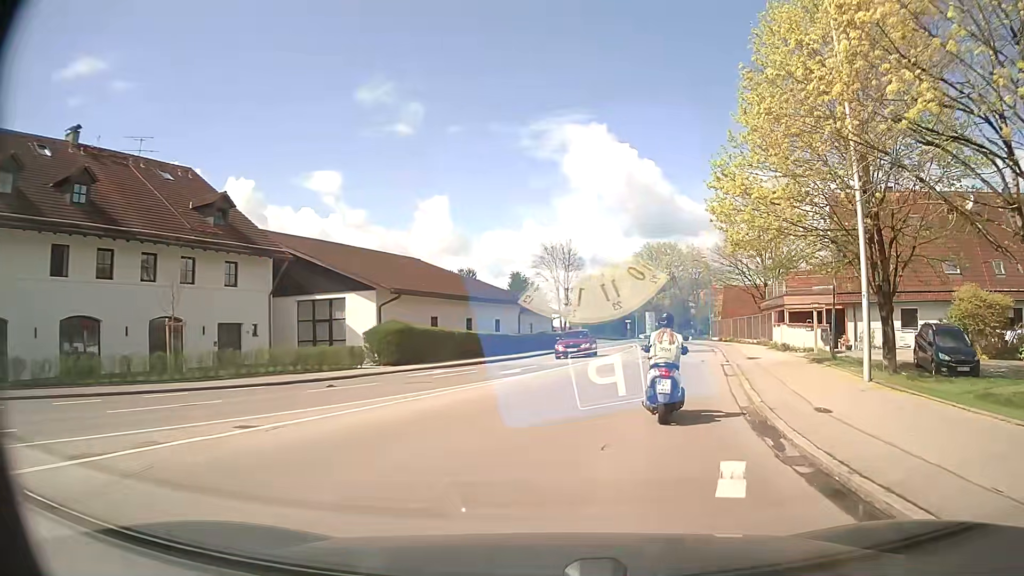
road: secondary_link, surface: asphalt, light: Day
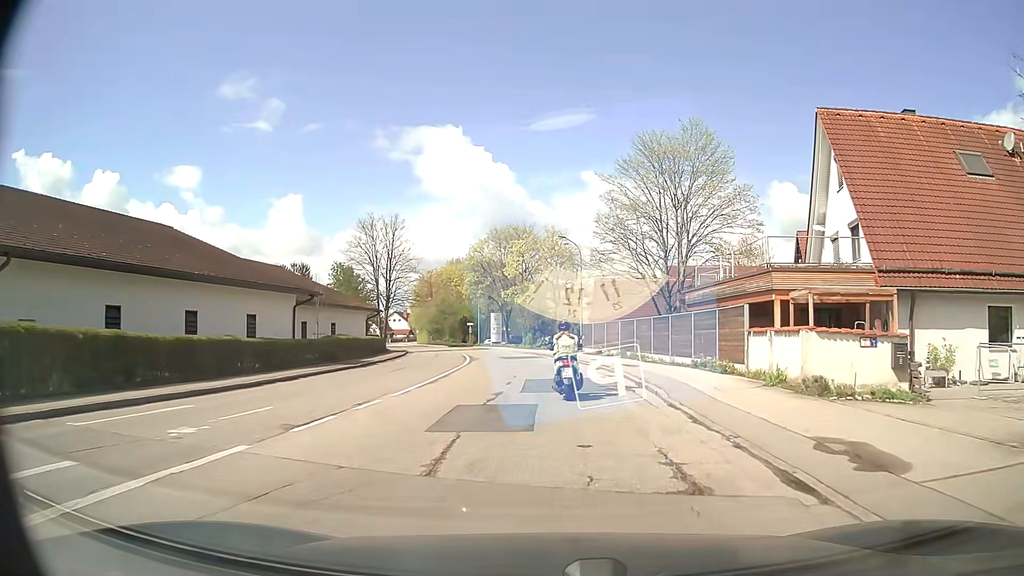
(+3.0, +20.0) m; +13°
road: secondary
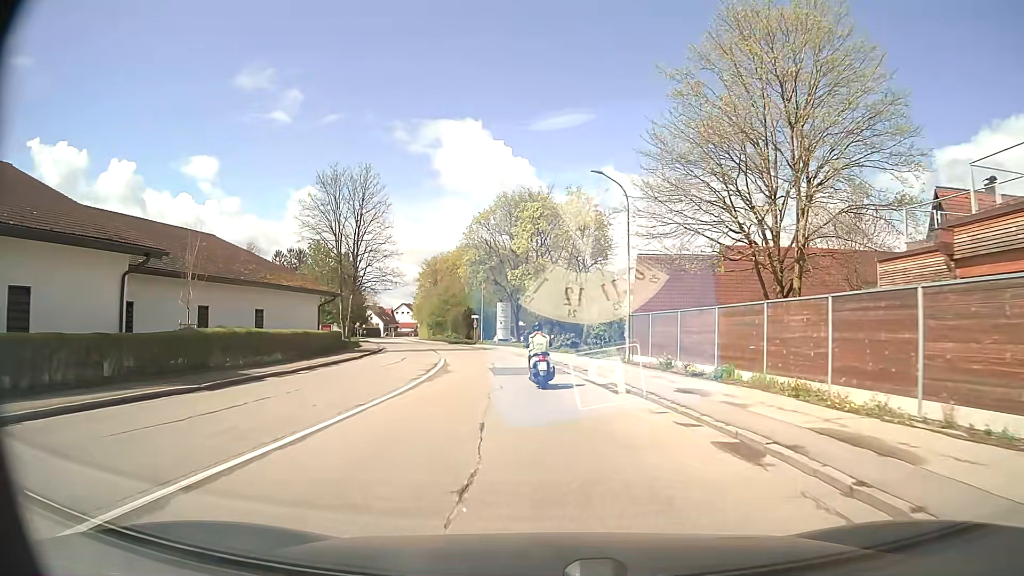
(-0.1, +18.0) m; -1°
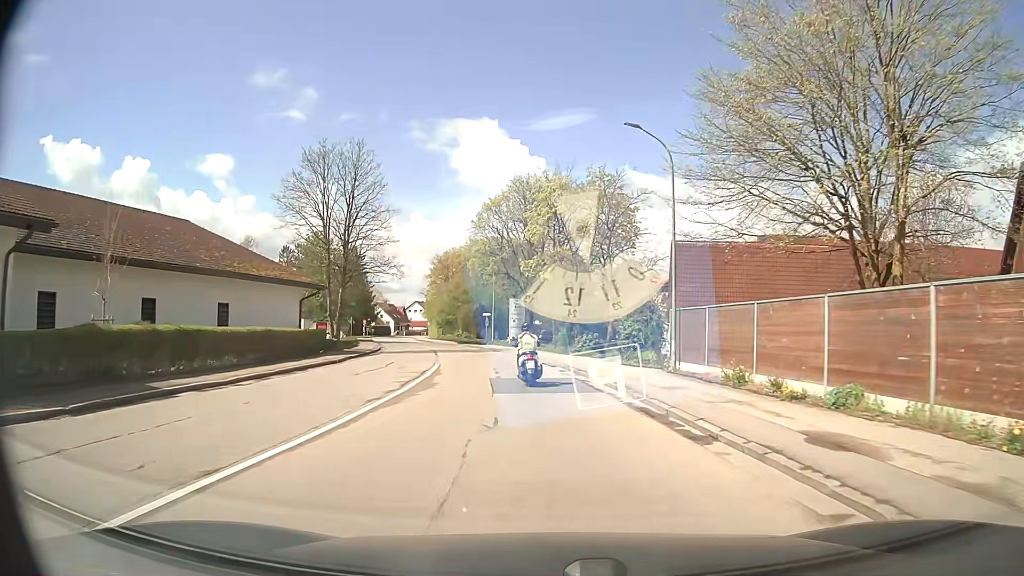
(-0.1, +6.6) m; -1°
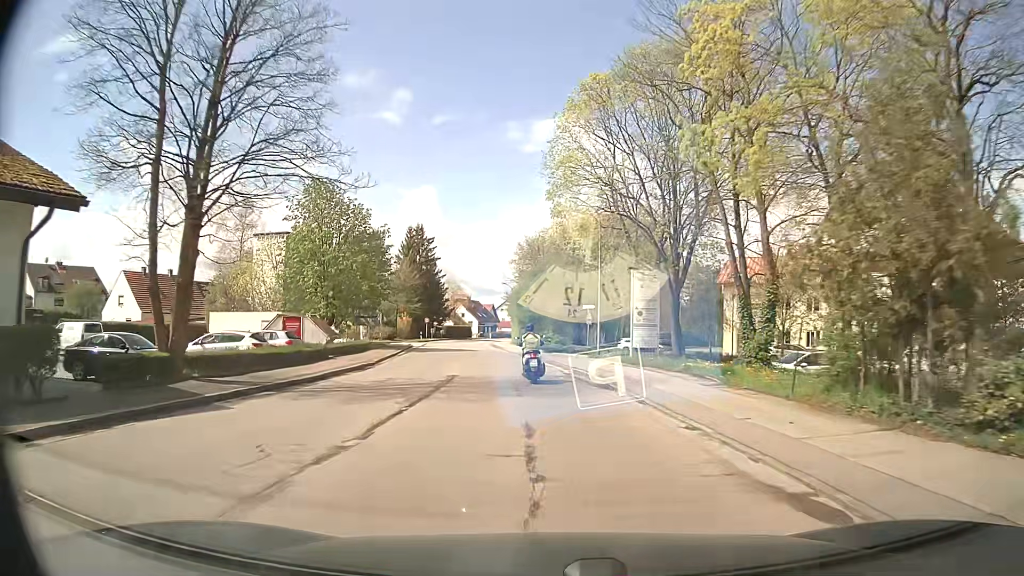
(-2.1, +29.0) m; -9°
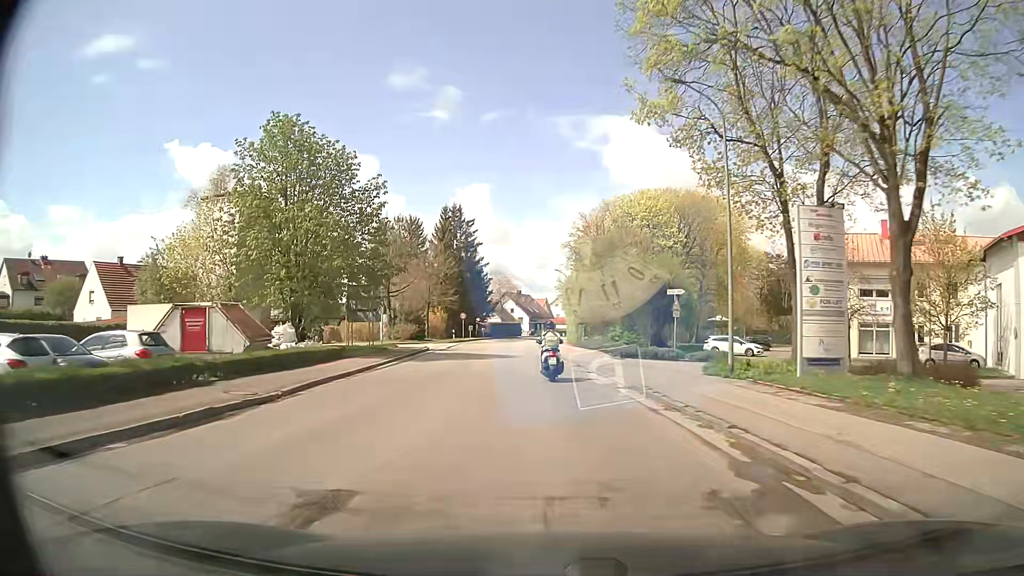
(-0.6, +15.7) m; -4°
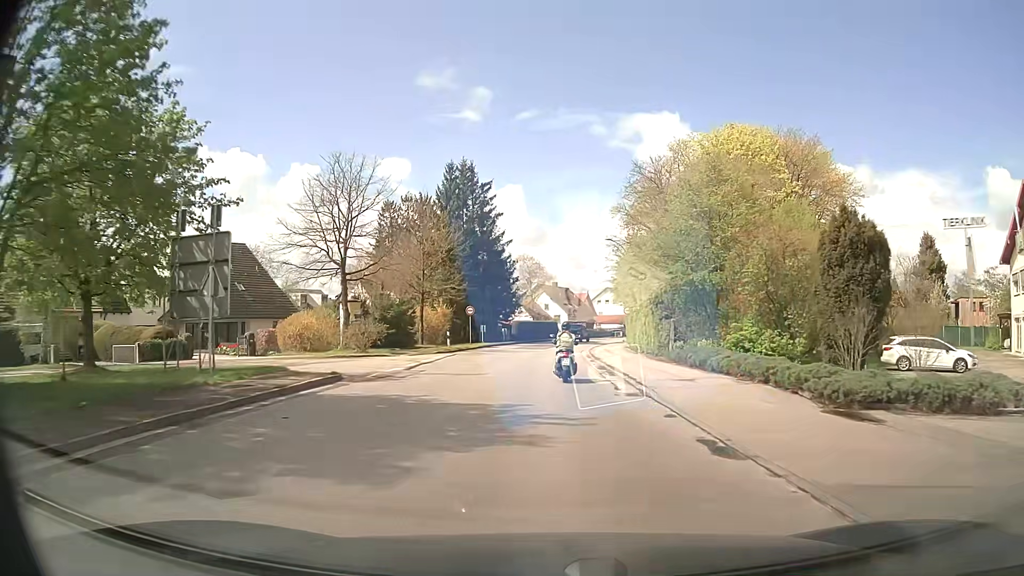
(-0.9, +24.3) m; -3°
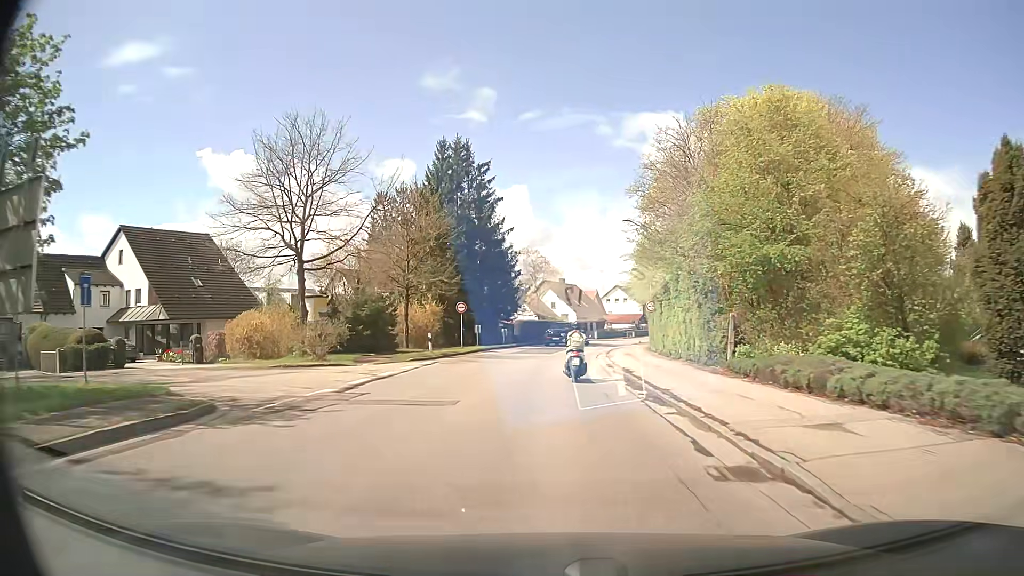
(-0.1, +8.2) m; 0°
(0, +10) (0, +20) (0, +30) (+1, +40) (+2, +50) (+4, +60) (+7, +69) (+10, +79) (+13, +88) (+17, +98) m
